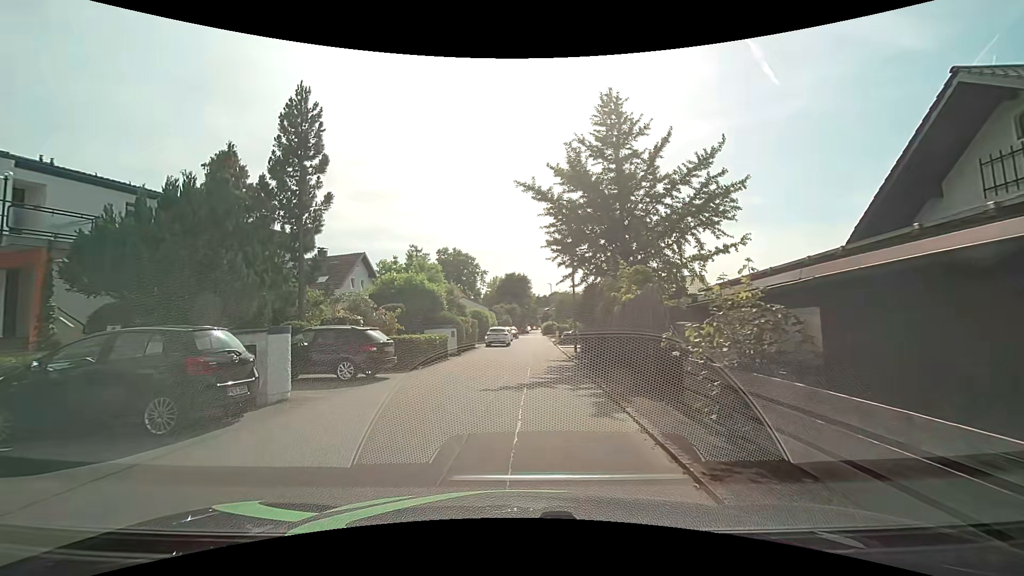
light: Day
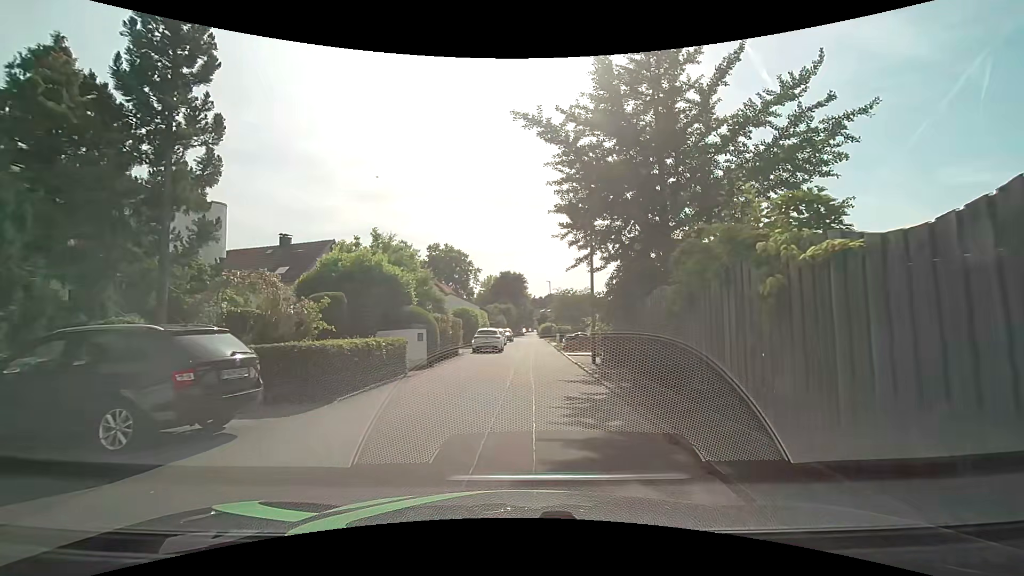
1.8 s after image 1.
(-0.1, +7.6) m; -1°
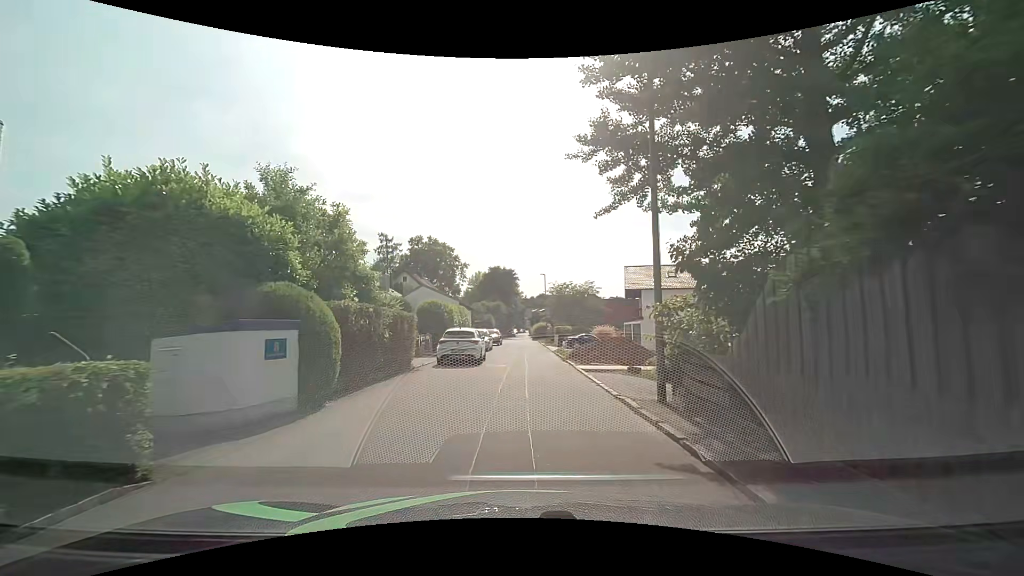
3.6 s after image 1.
(+0.3, +9.9) m; +2°
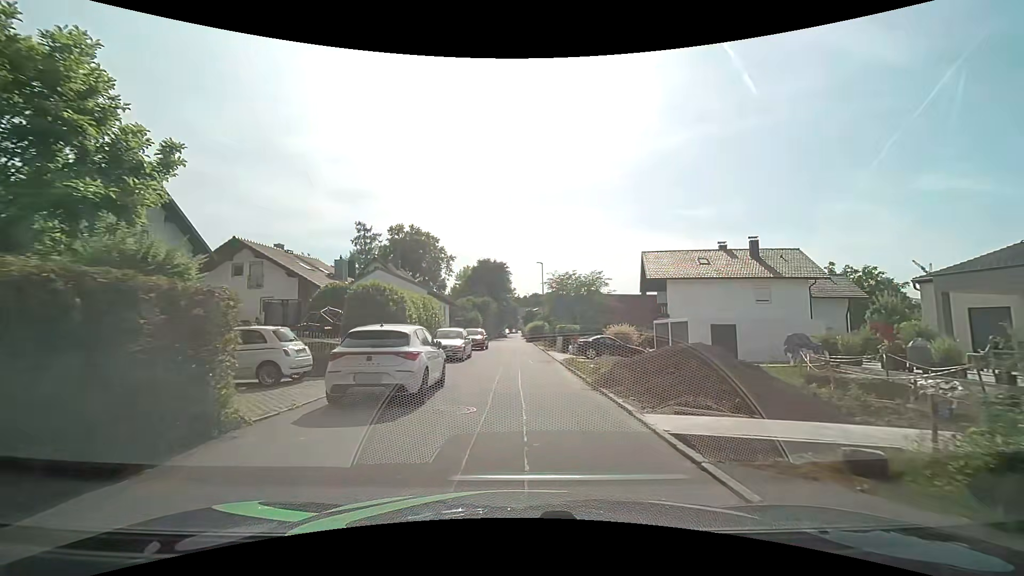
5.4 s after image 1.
(+0.1, +10.7) m; +1°
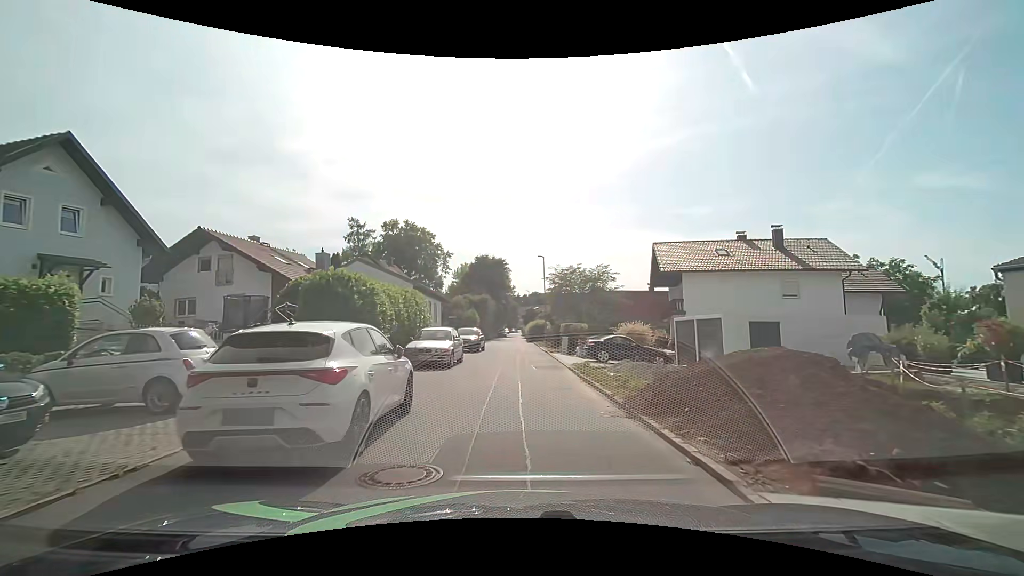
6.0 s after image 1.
(0.0, +3.8) m; +1°
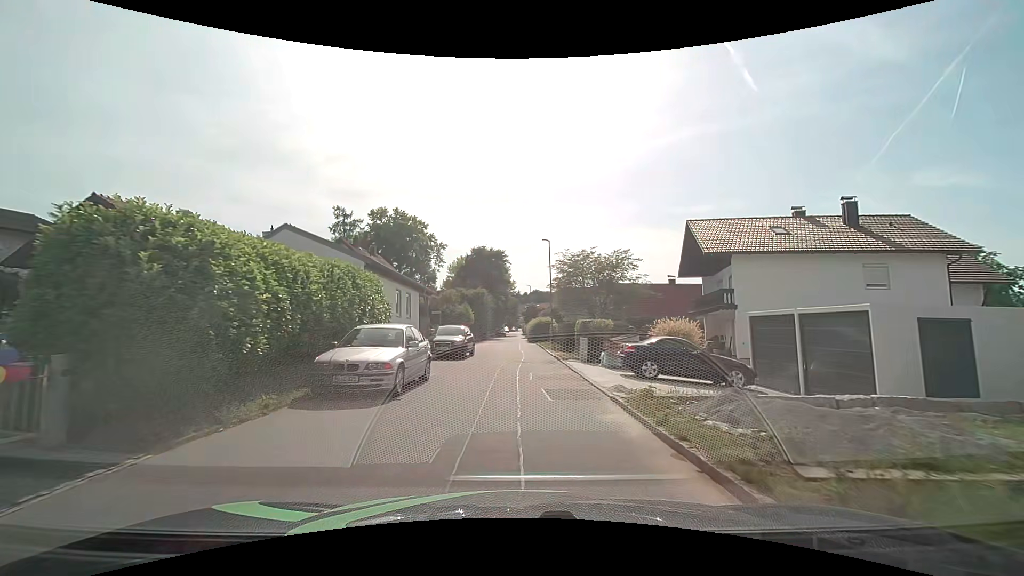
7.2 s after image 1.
(0.0, +7.9) m; -1°
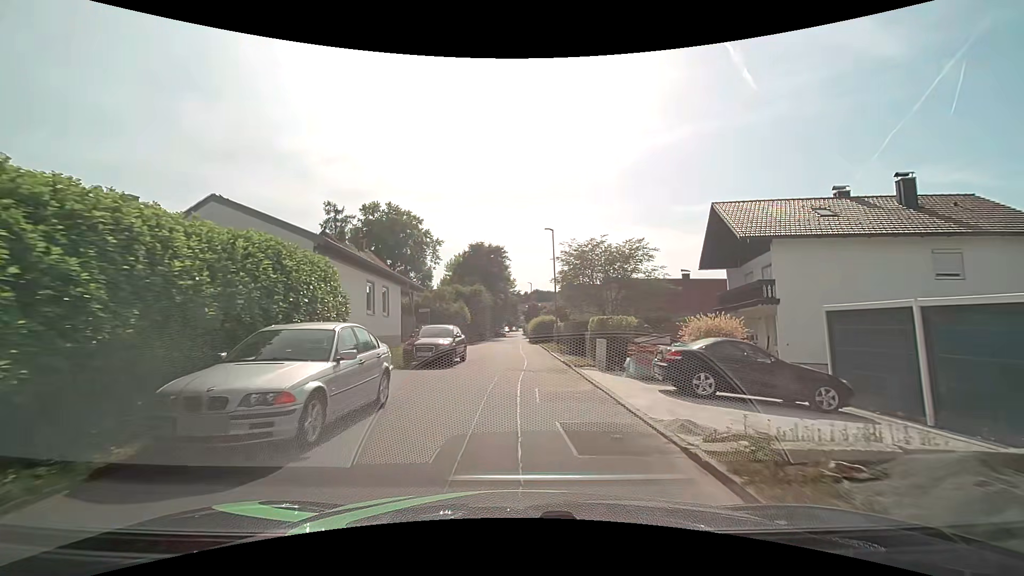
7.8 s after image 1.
(0.0, +4.2) m; +1°
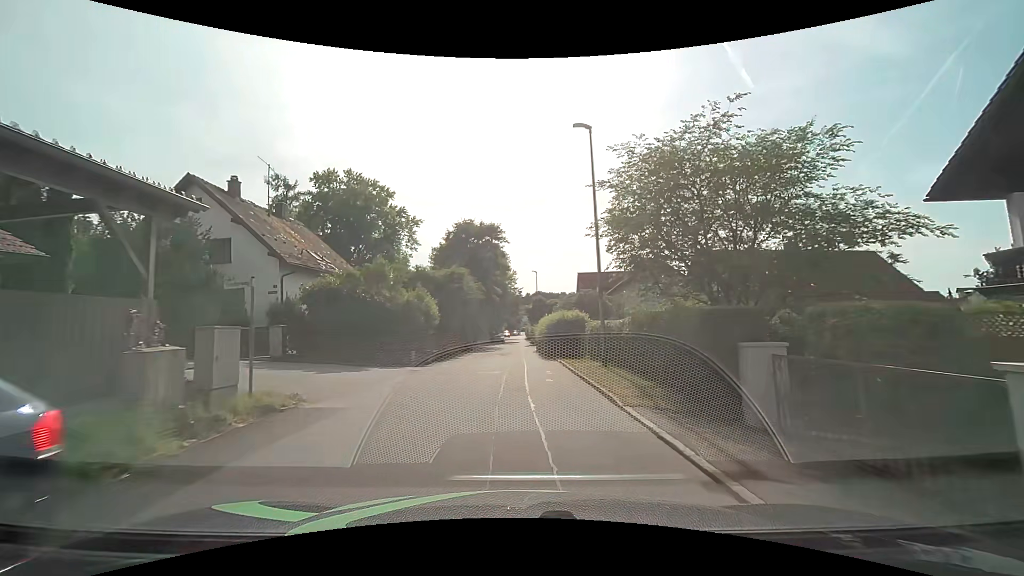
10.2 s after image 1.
(-0.1, +18.4) m; 0°
(0, +10) (0, +20) (0, +30) (0, +40) (0, +50) (0, +60) (0, +70) (0, +80) (0, +90) (0, +100) m
